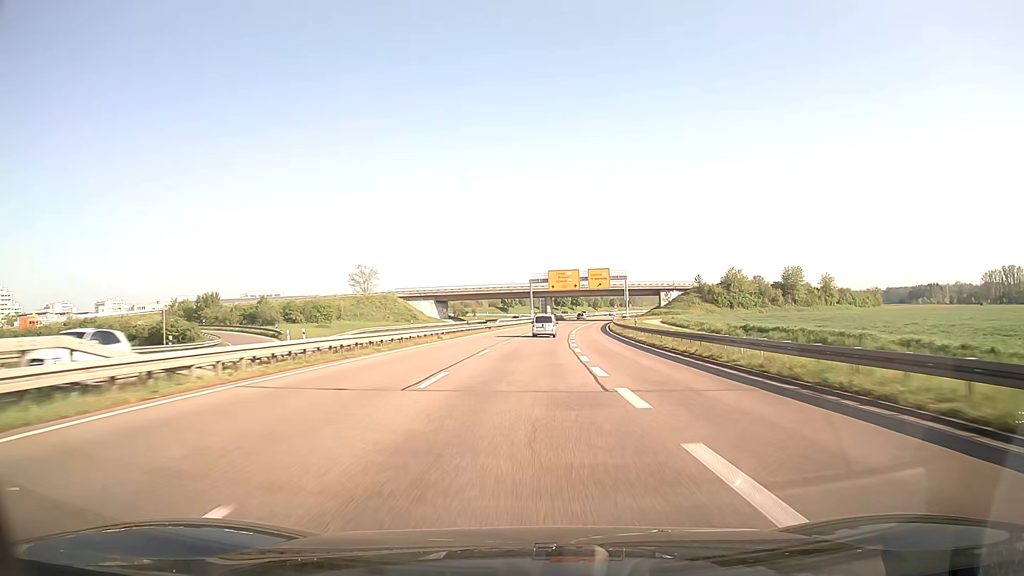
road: trunk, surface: asphalt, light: Day
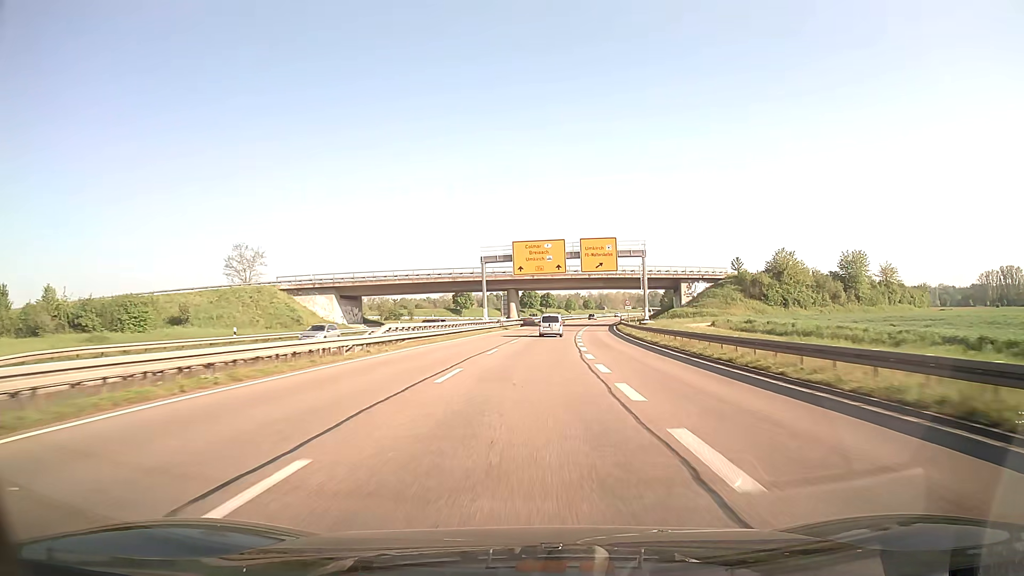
(+1.2, +47.1) m; +3°
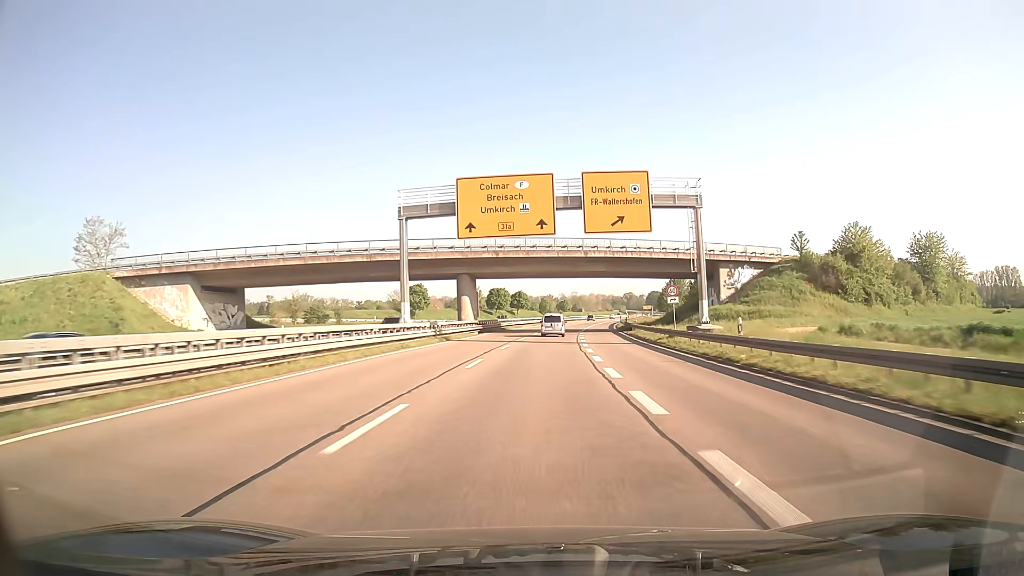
(+0.6, +31.6) m; +2°
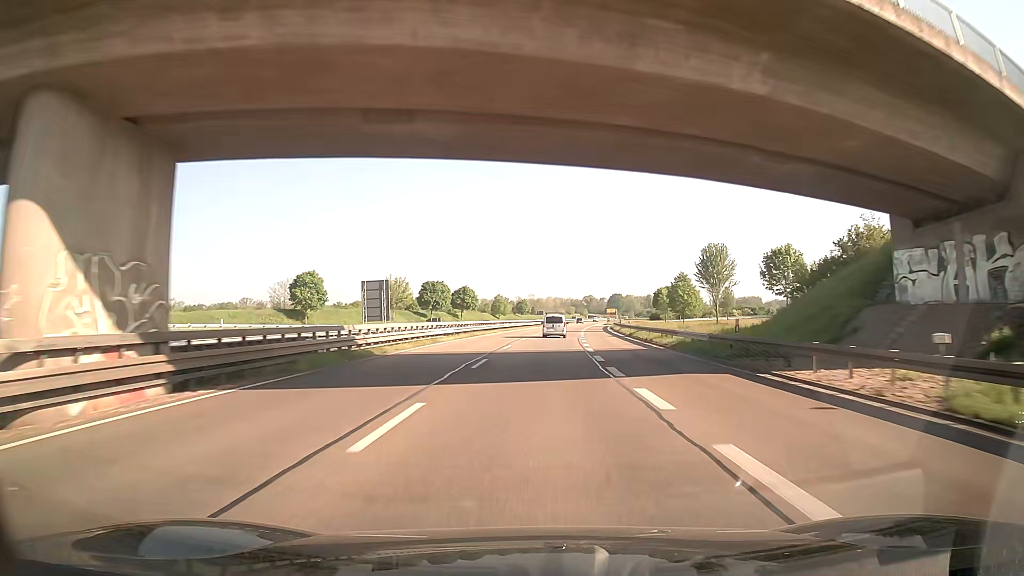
(+1.6, +47.7) m; +4°
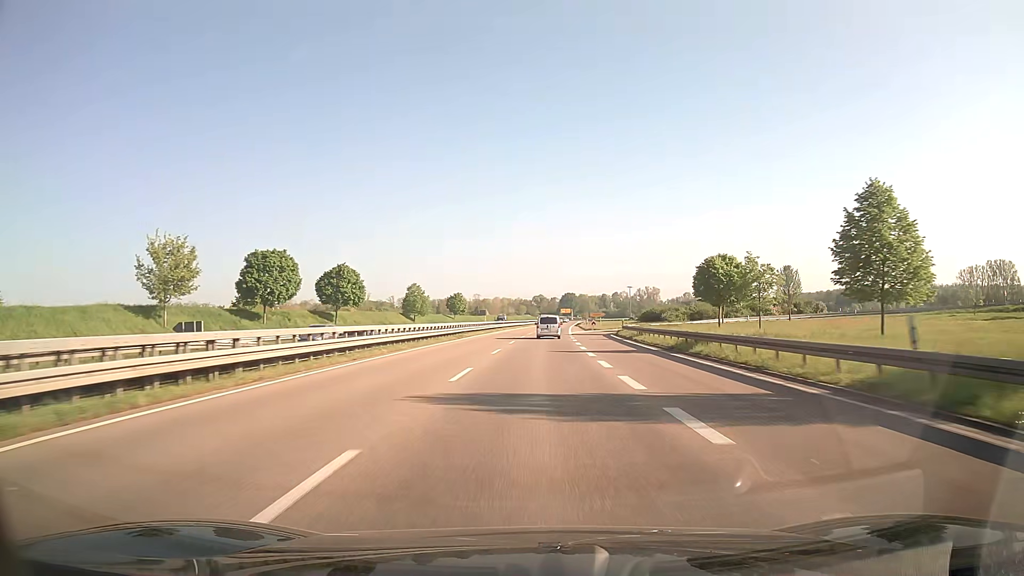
(+2.6, +63.8) m; +4°
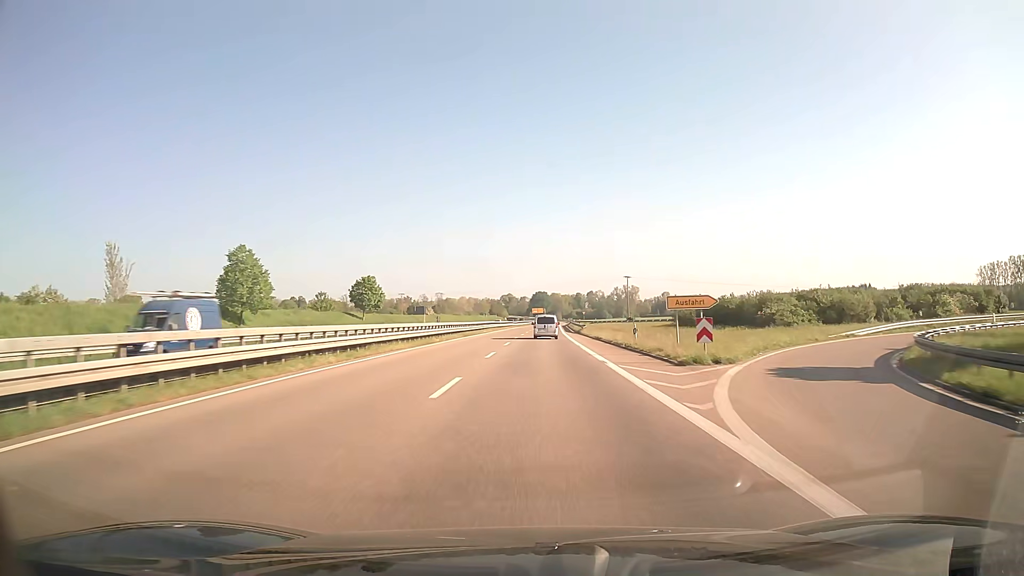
(+1.6, +63.8) m; +3°
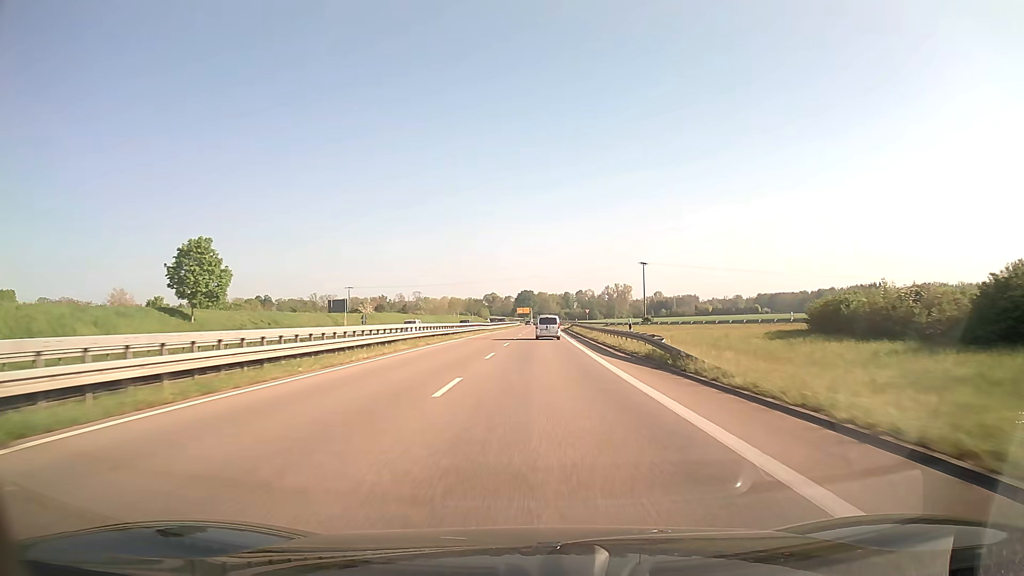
(+0.6, +47.9) m; +1°
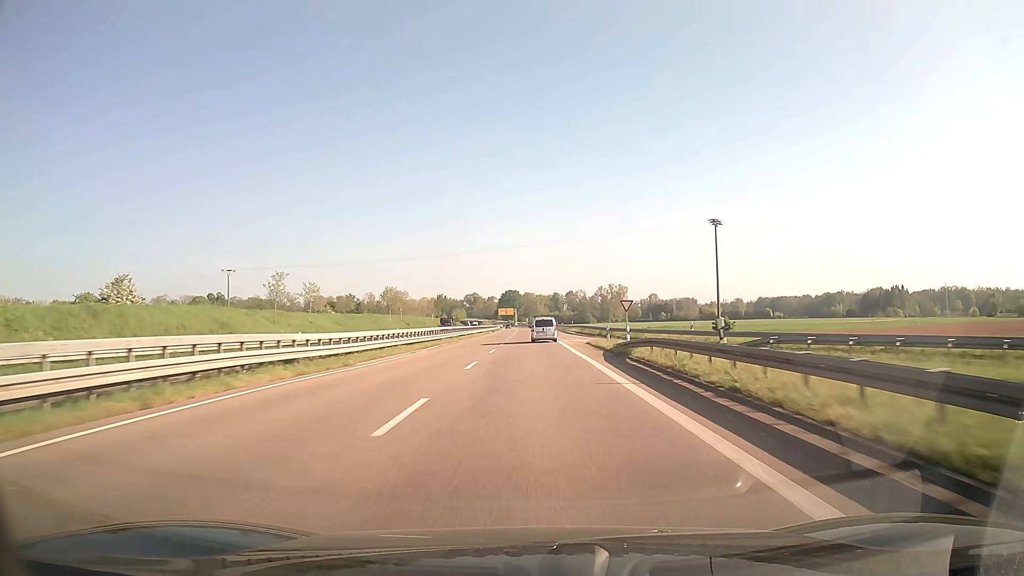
(+0.8, +63.8) m; +1°
(0, +10) (0, +20) (0, +30) (0, +40) (0, +50) (0, +60) (0, +70) (0, +80) (0, +90) (-1, +100) m
